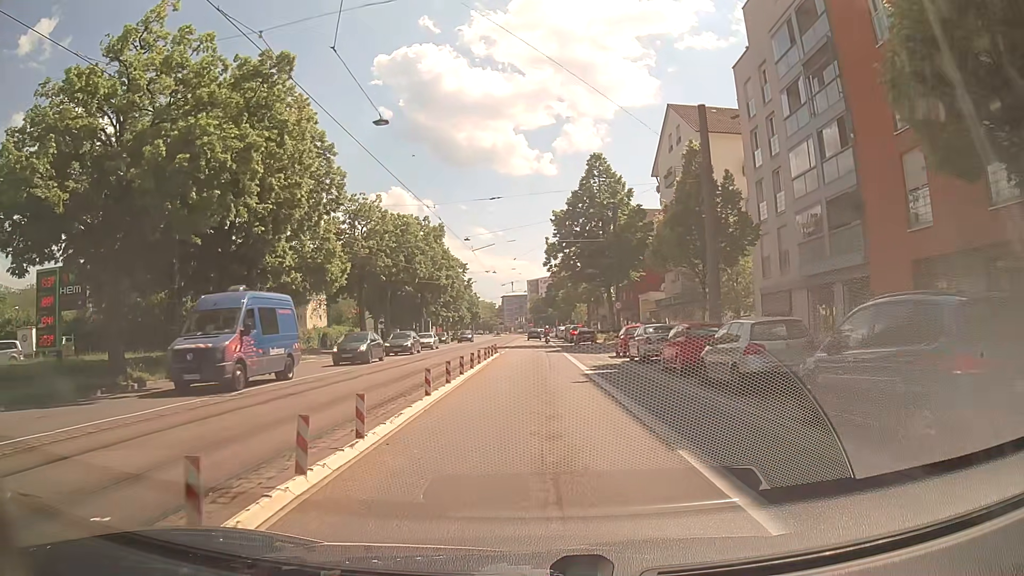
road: primary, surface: asphalt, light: Day
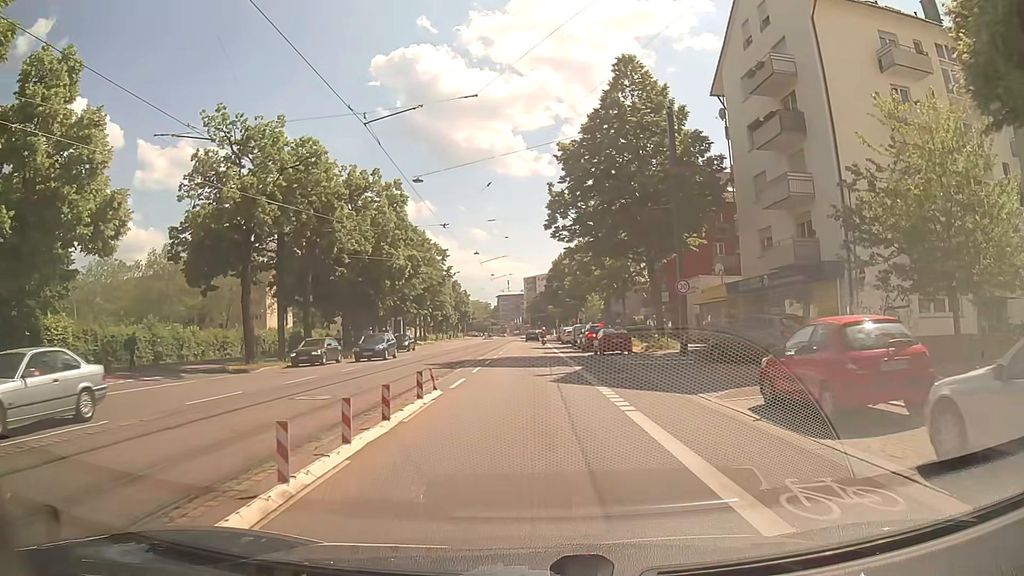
(0.0, +22.2) m; 0°
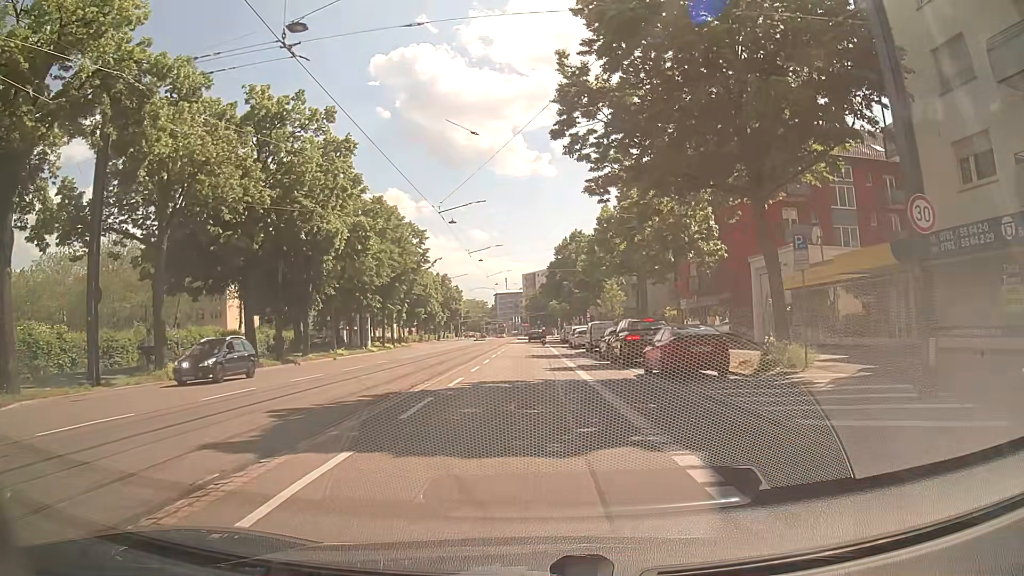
(+0.2, +17.6) m; +1°
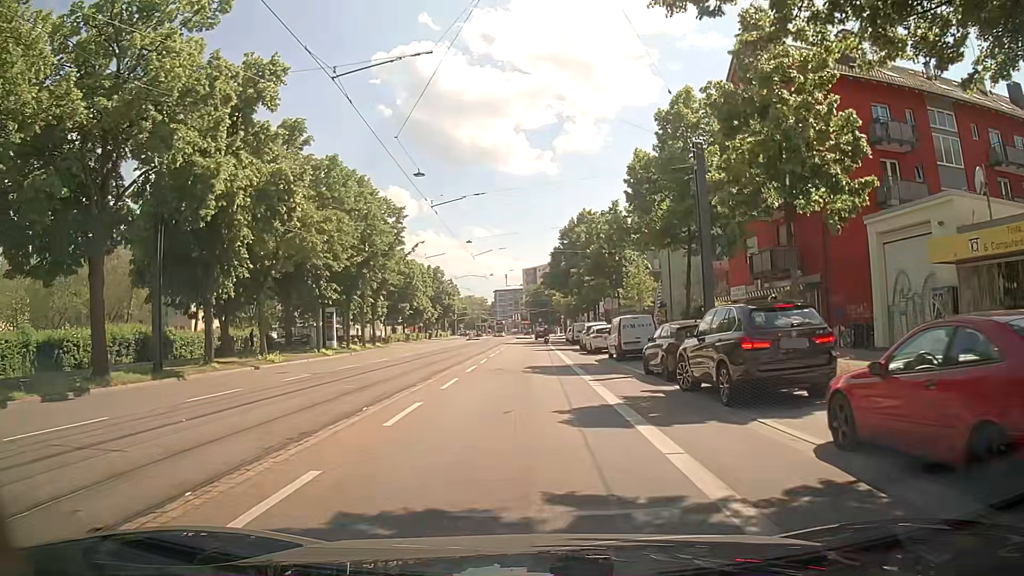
(0.0, +13.2) m; -1°
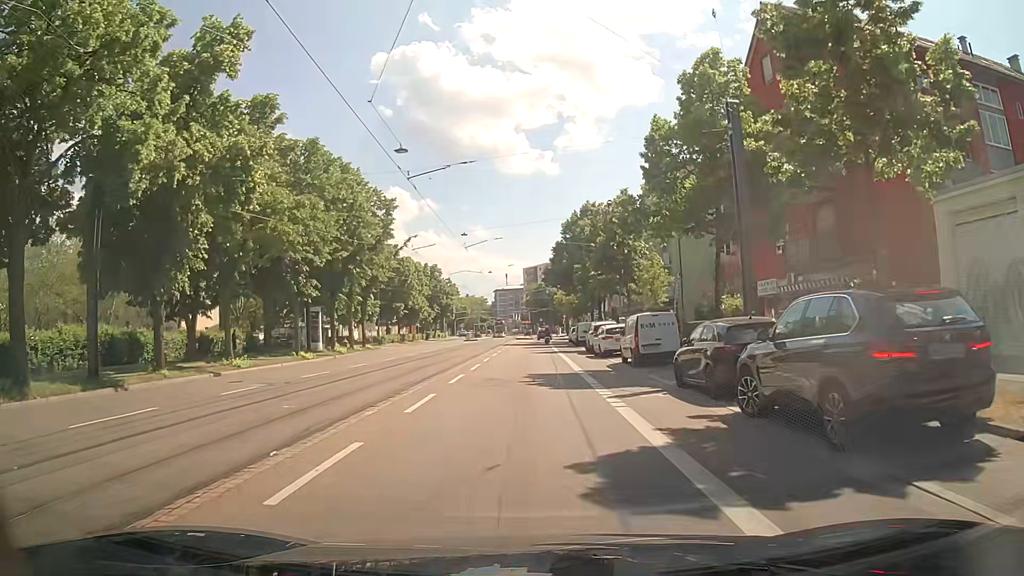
(+0.1, +4.4) m; +1°
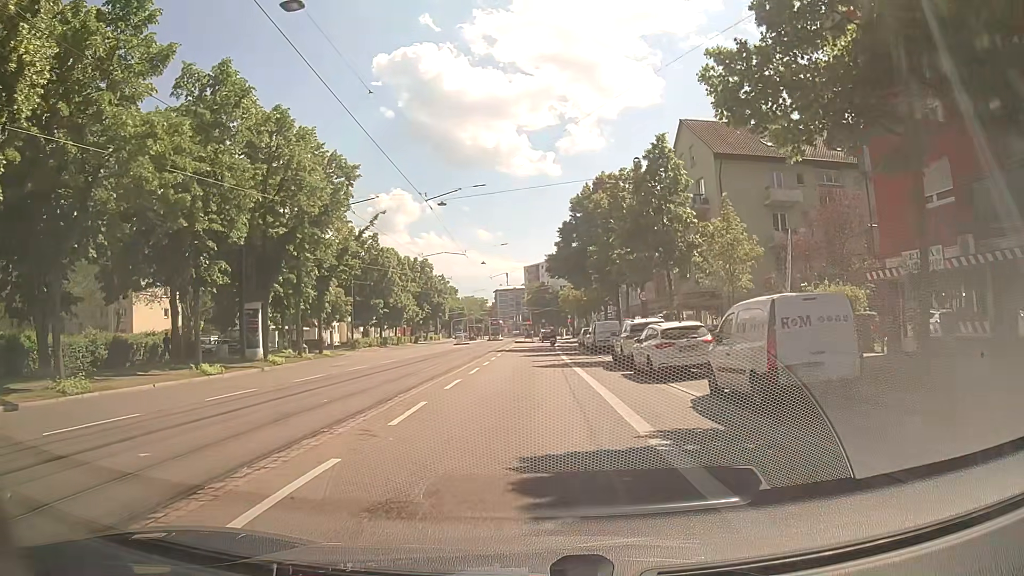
(0.0, +13.1) m; +1°
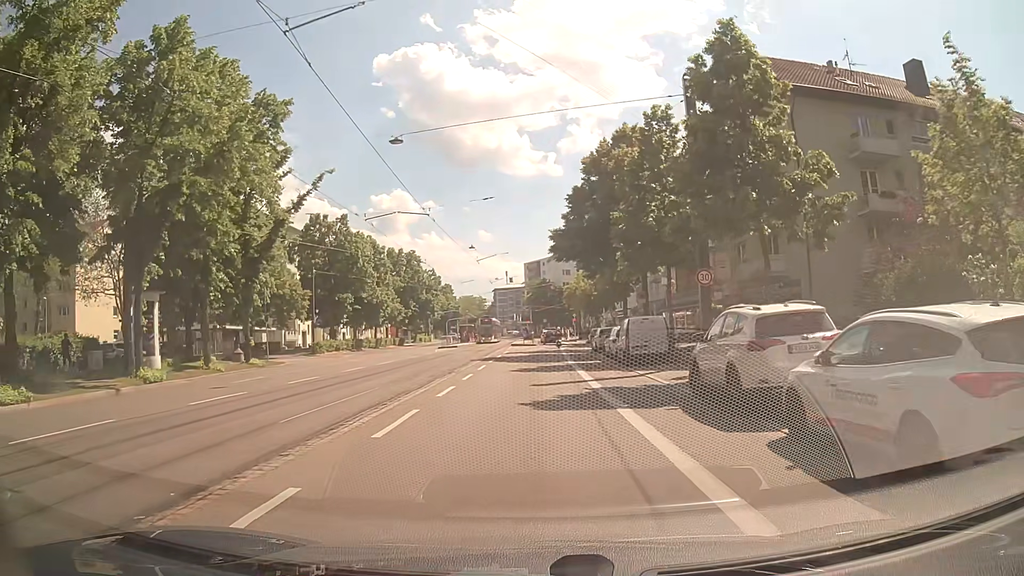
(-0.2, +13.1) m; -1°
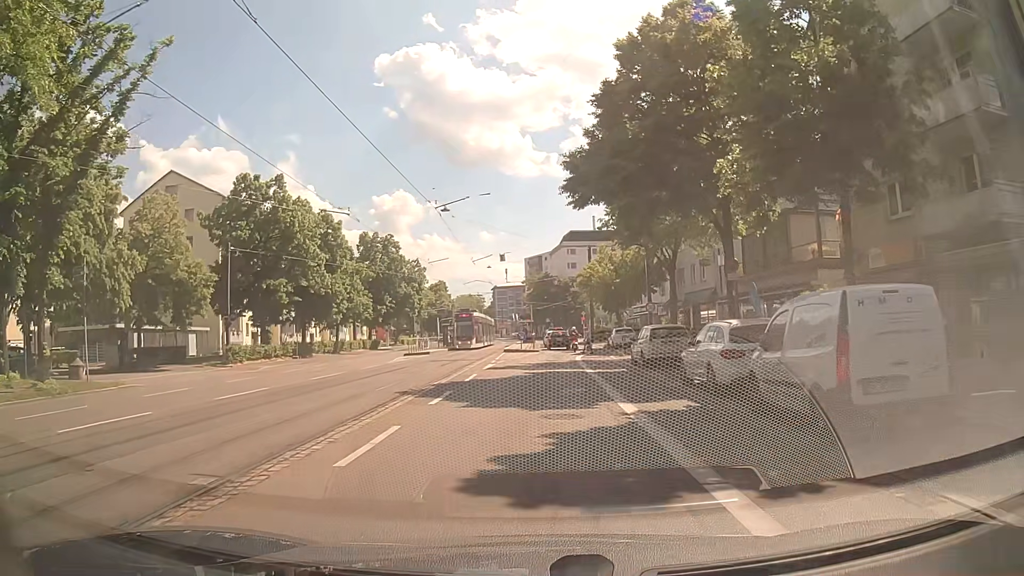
(+0.1, +17.4) m; +1°
